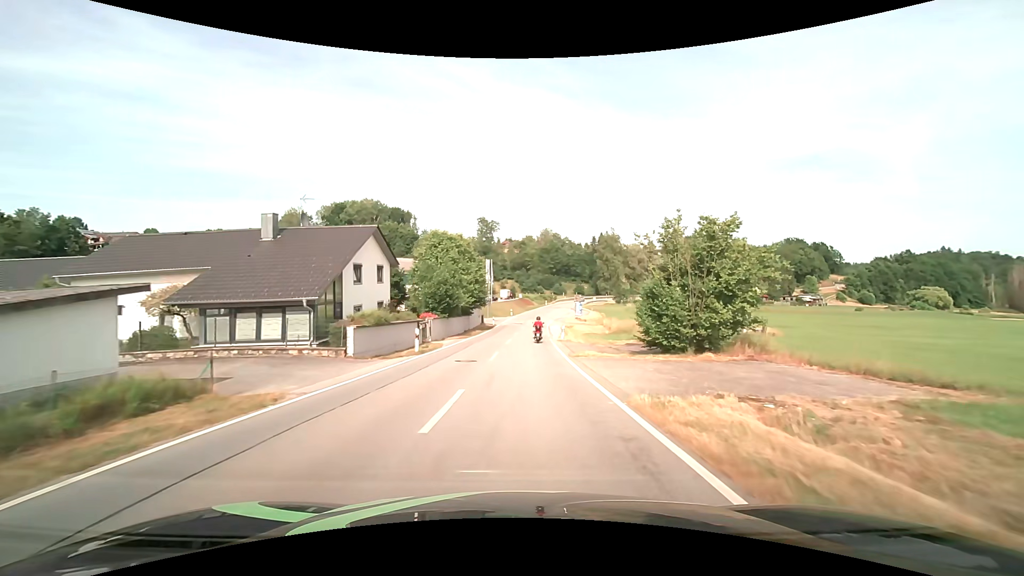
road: tertiary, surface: asphalt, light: Day
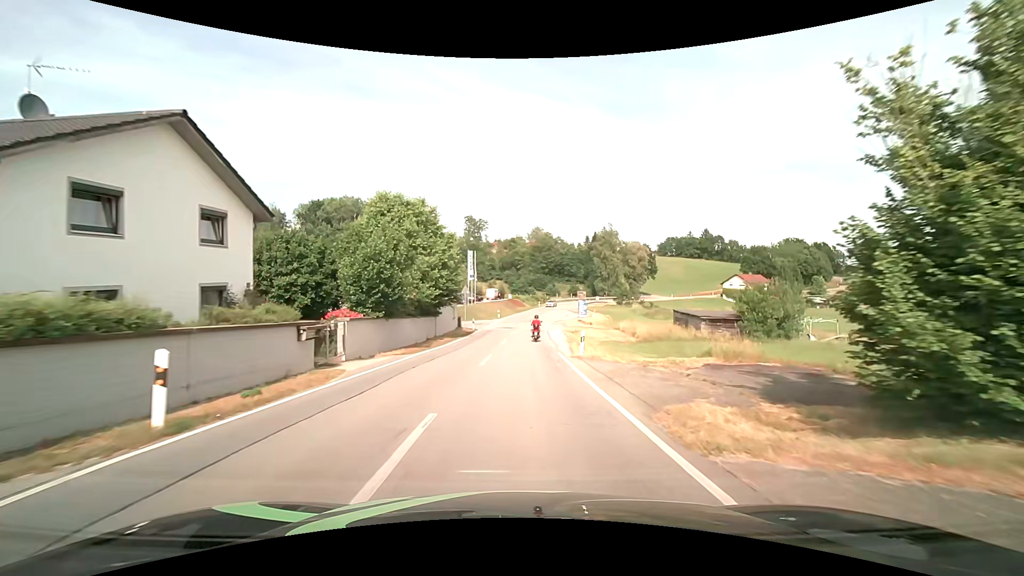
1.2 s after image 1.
(+0.2, +14.9) m; +1°
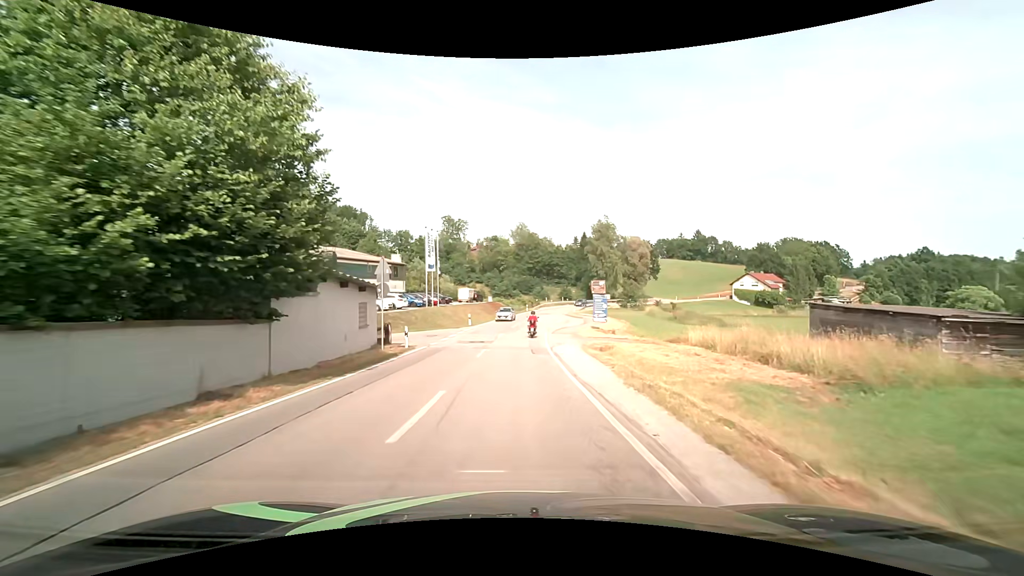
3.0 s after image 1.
(+0.3, +21.7) m; +2°
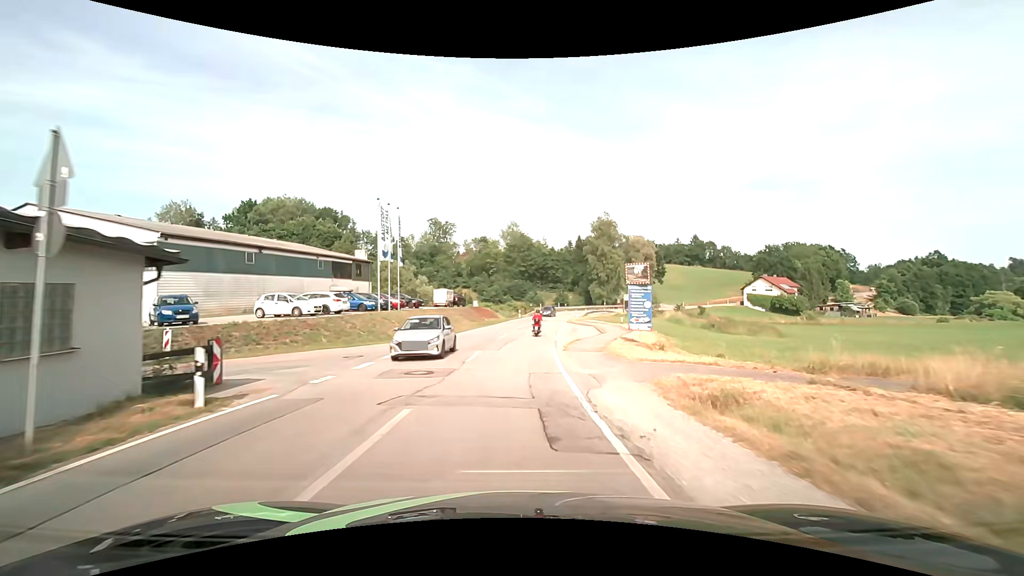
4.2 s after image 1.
(+0.1, +14.1) m; +1°
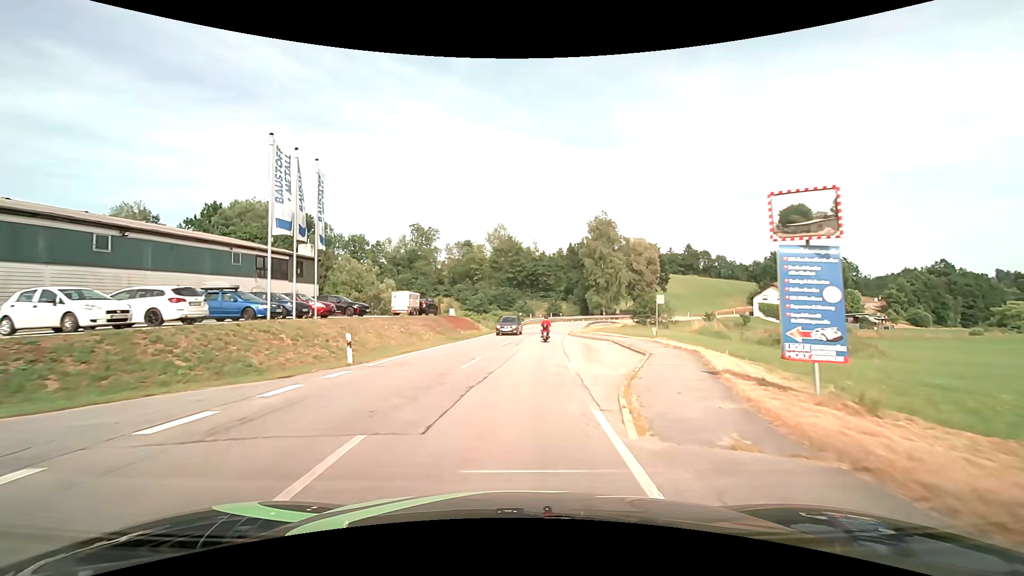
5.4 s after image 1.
(+0.1, +13.9) m; +2°
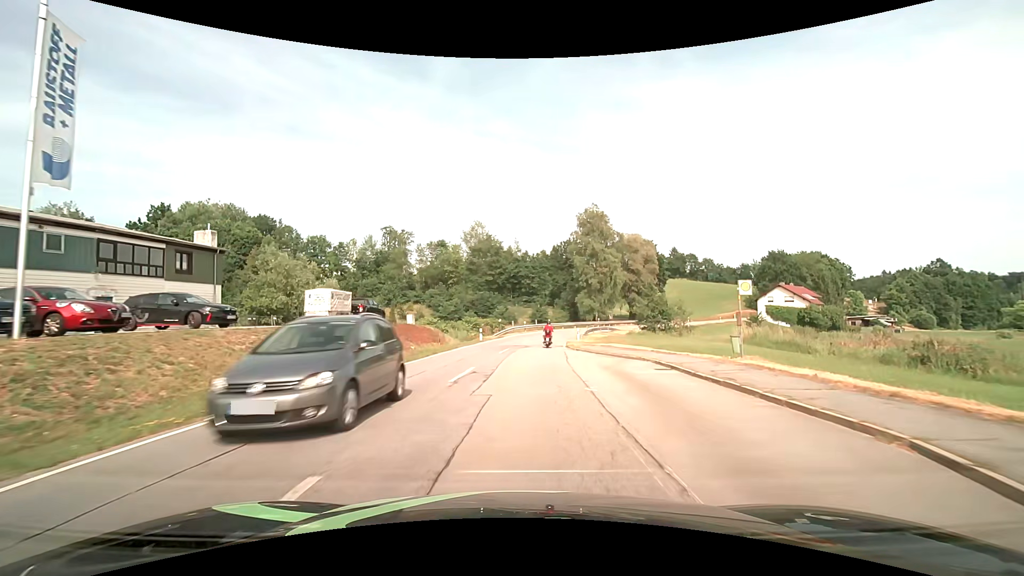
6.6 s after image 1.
(+0.2, +13.8) m; +2°
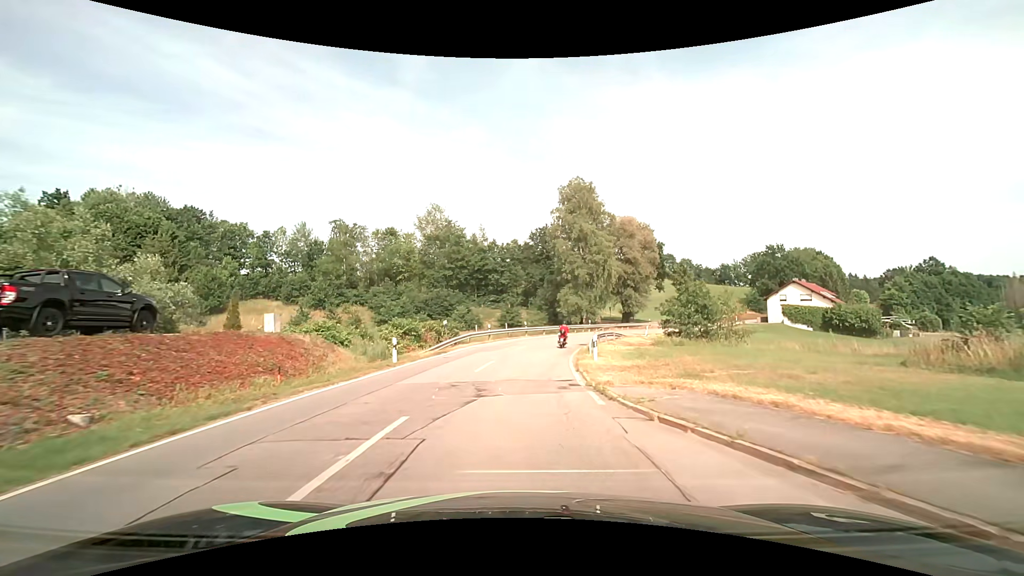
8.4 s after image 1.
(+0.5, +20.8) m; +3°
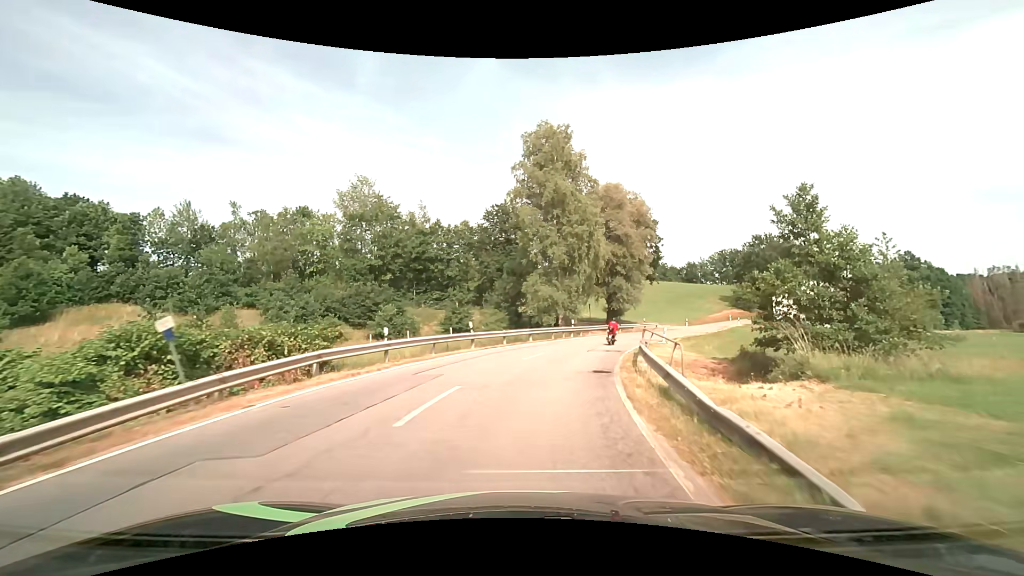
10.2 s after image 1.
(+0.8, +20.8) m; +5°
(0, +10) (+2, +20) (+5, +29) (+8, +39) (+13, +48) (+18, +56) (+24, +64) (+29, +73) (+35, +81) (+41, +89) m
